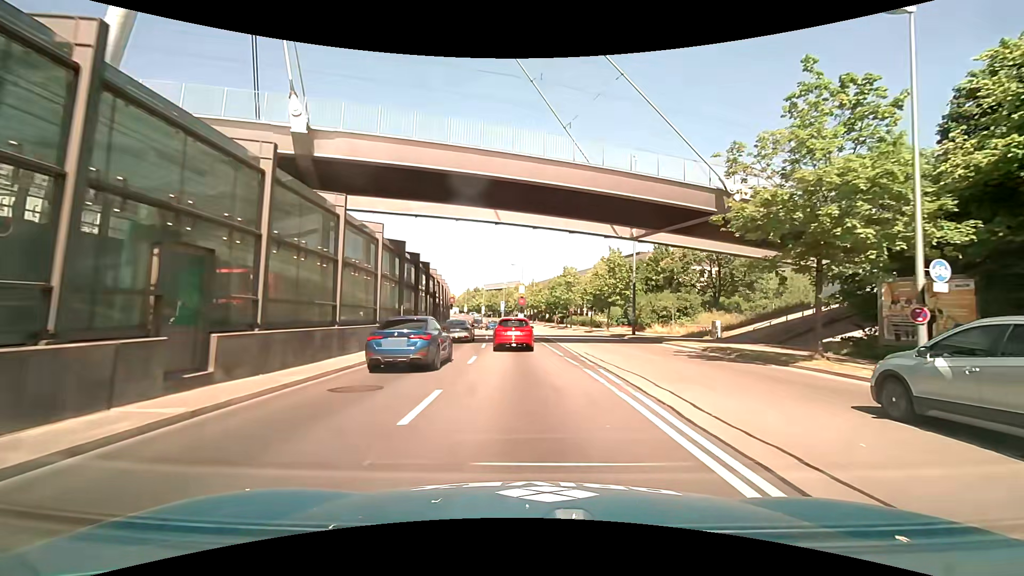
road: trunk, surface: asphalt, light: Day
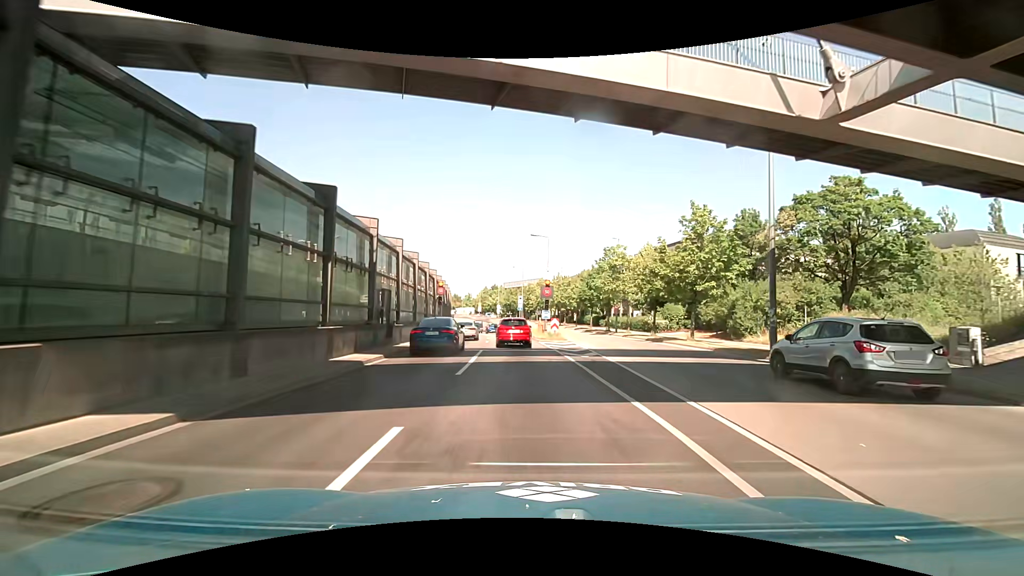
(-0.5, +21.4) m; -3°
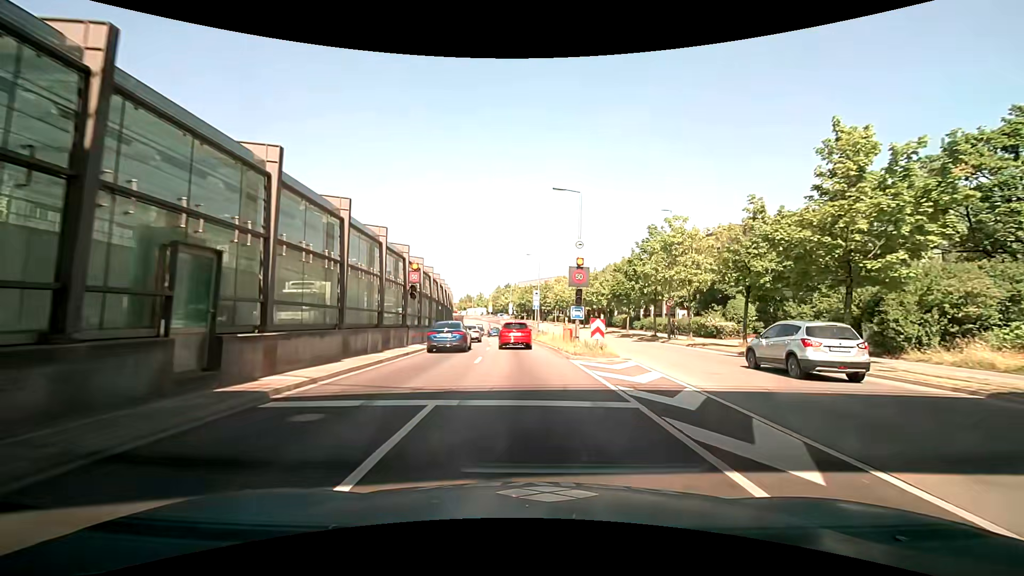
(-0.1, +14.2) m; -1°
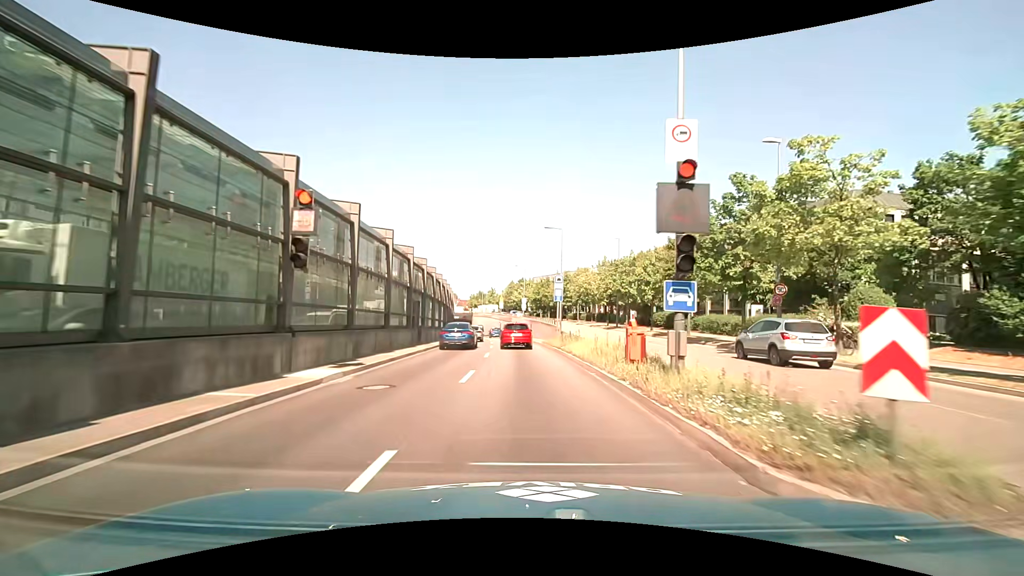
(-0.3, +14.6) m; -2°
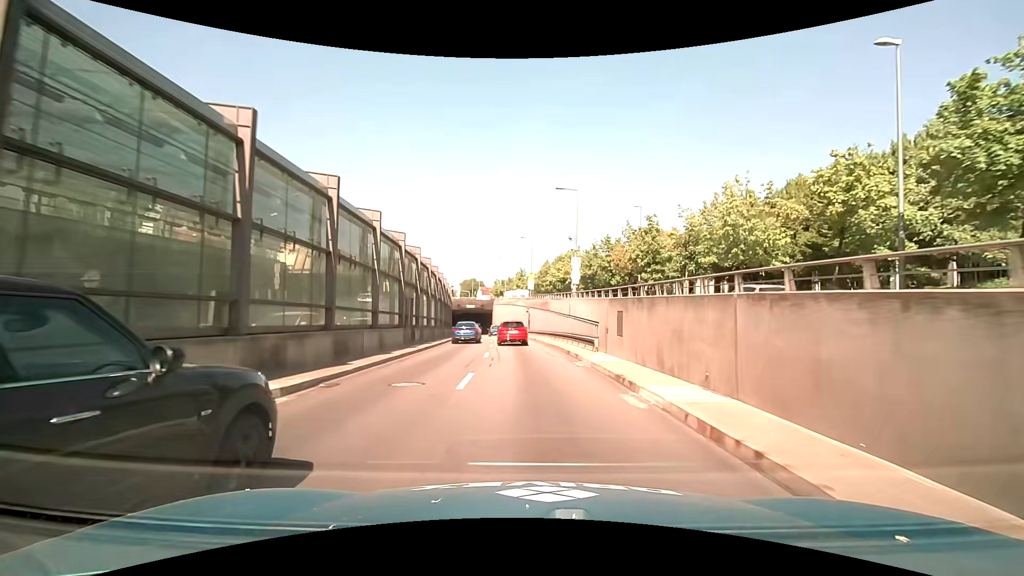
(-1.3, +37.7) m; -4°
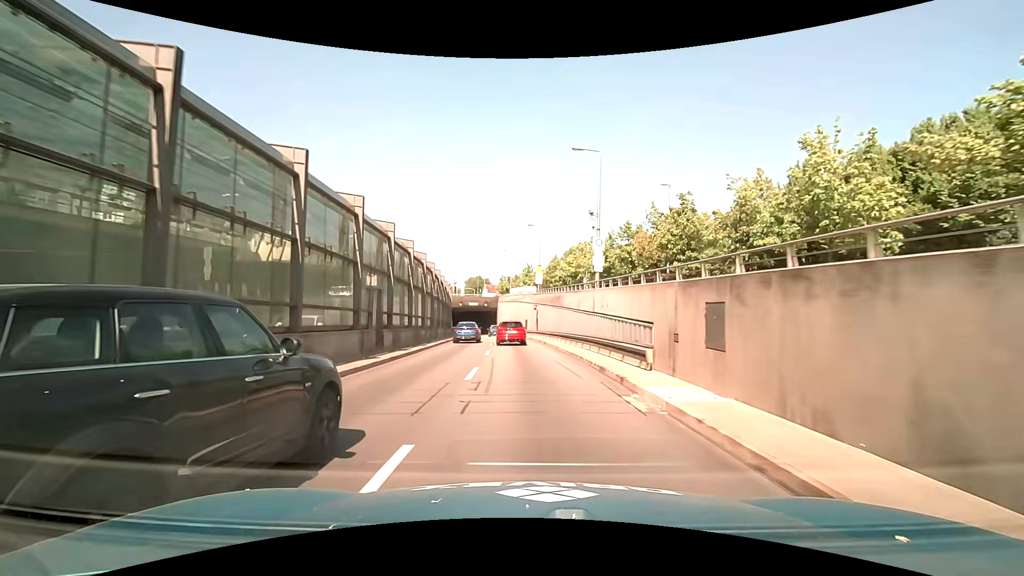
(0.0, +7.4) m; -1°
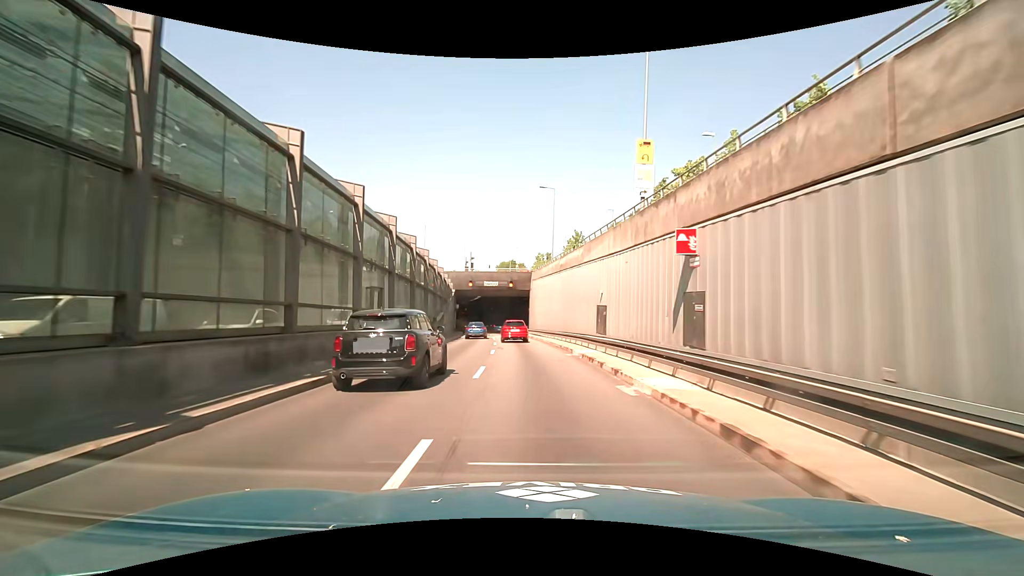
(-1.3, +36.1) m; -4°
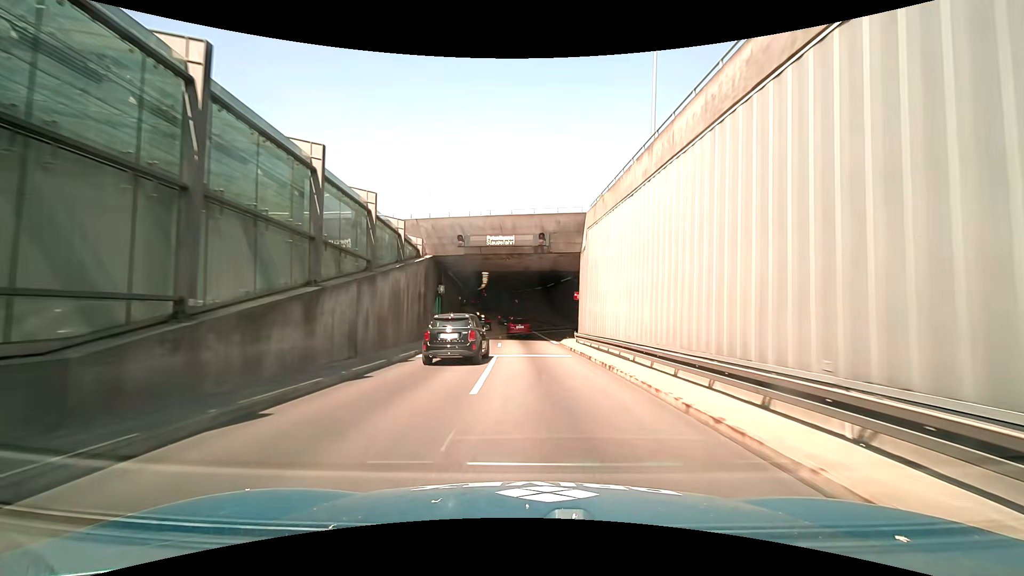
(-0.8, +29.6) m; -3°
